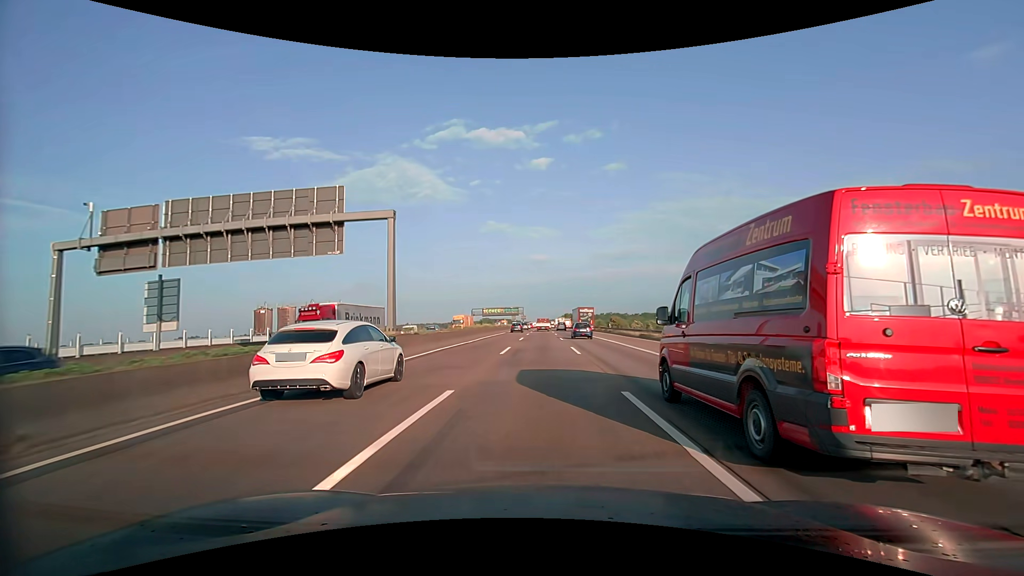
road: motorway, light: Day
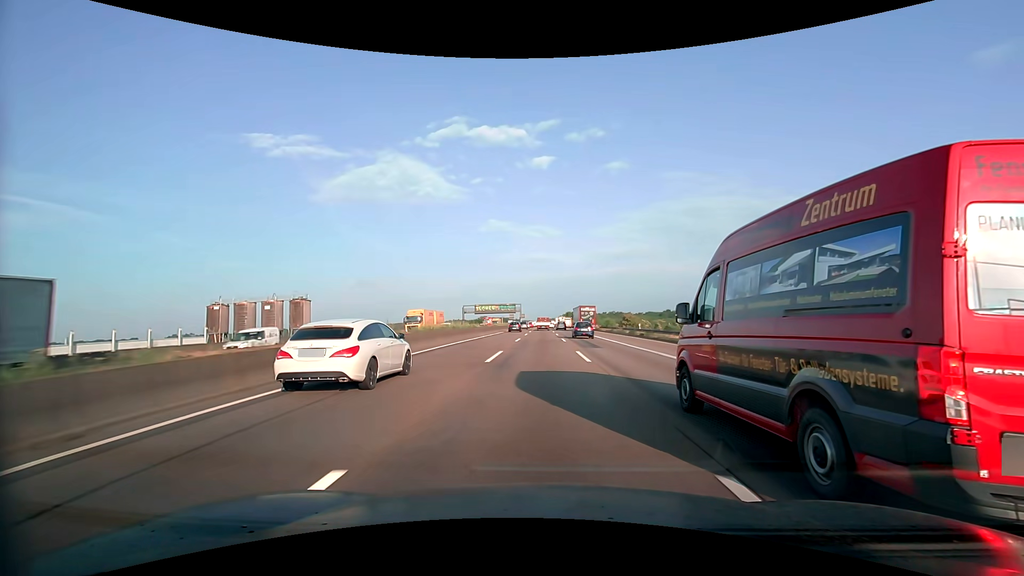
(0.0, +23.5) m; 0°
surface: asphalt
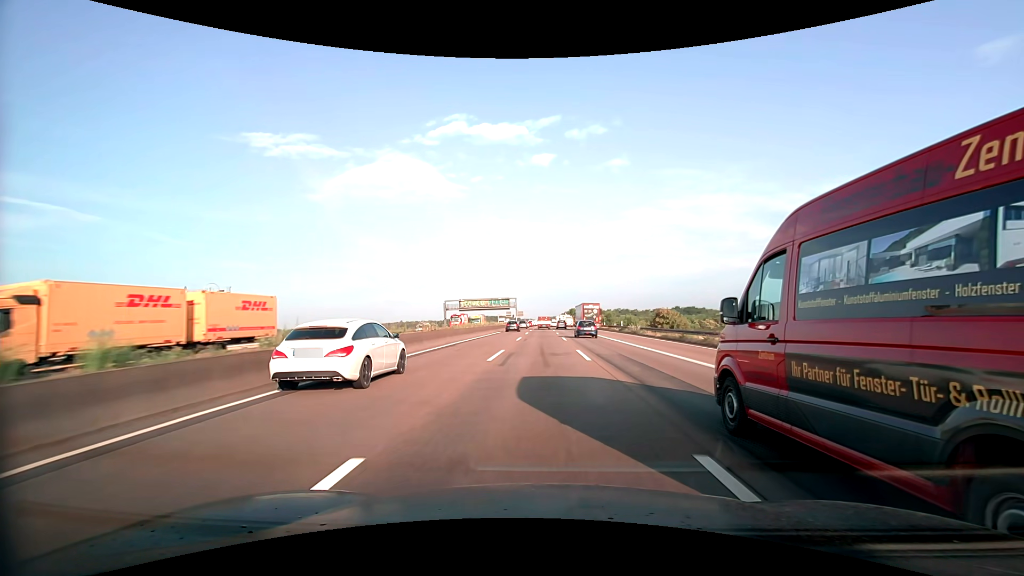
(0.0, +35.6) m; 0°
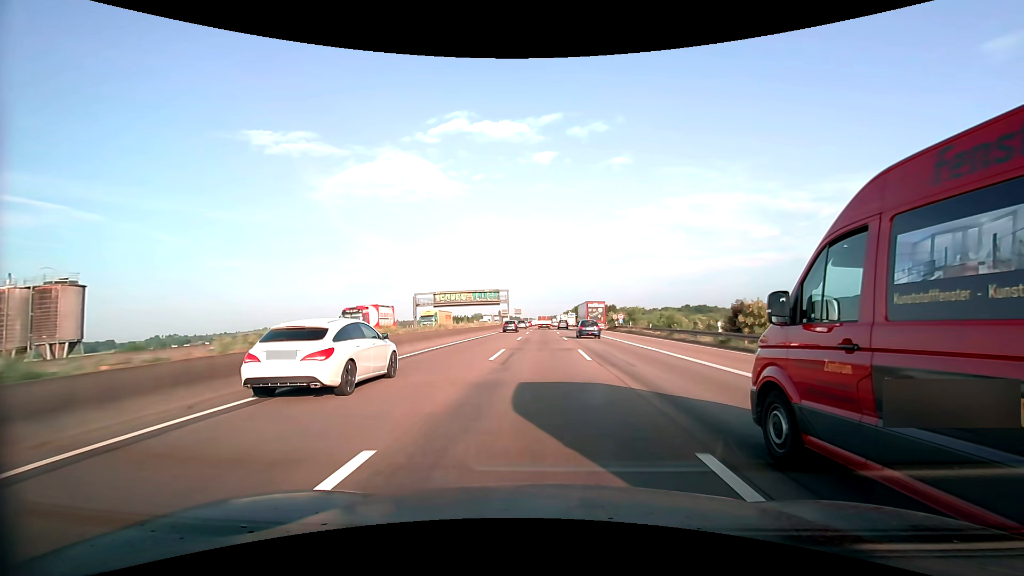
(0.0, +35.8) m; 0°
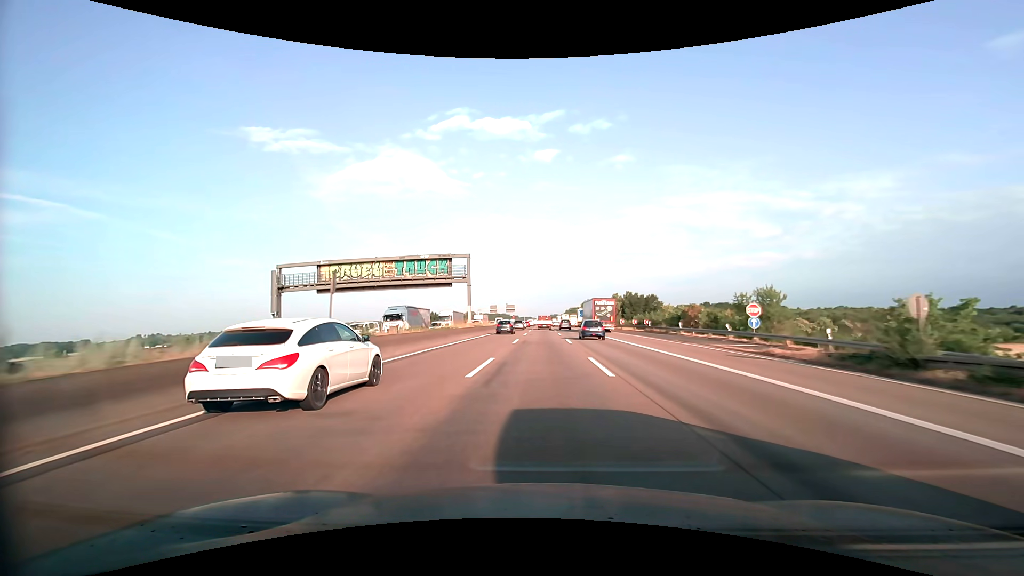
(0.0, +59.4) m; 0°
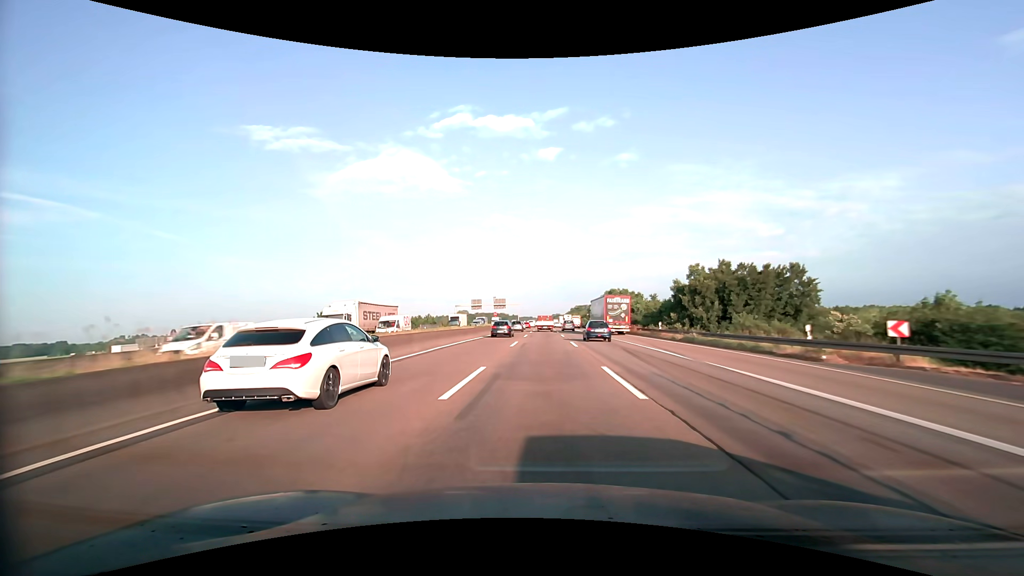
(-0.2, +57.2) m; 0°
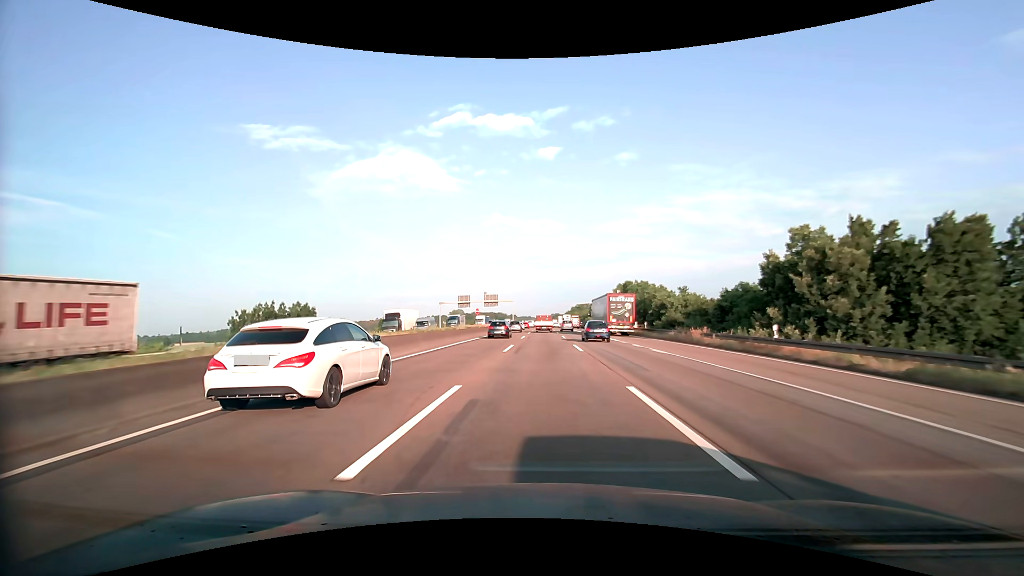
(0.0, +22.2) m; 0°
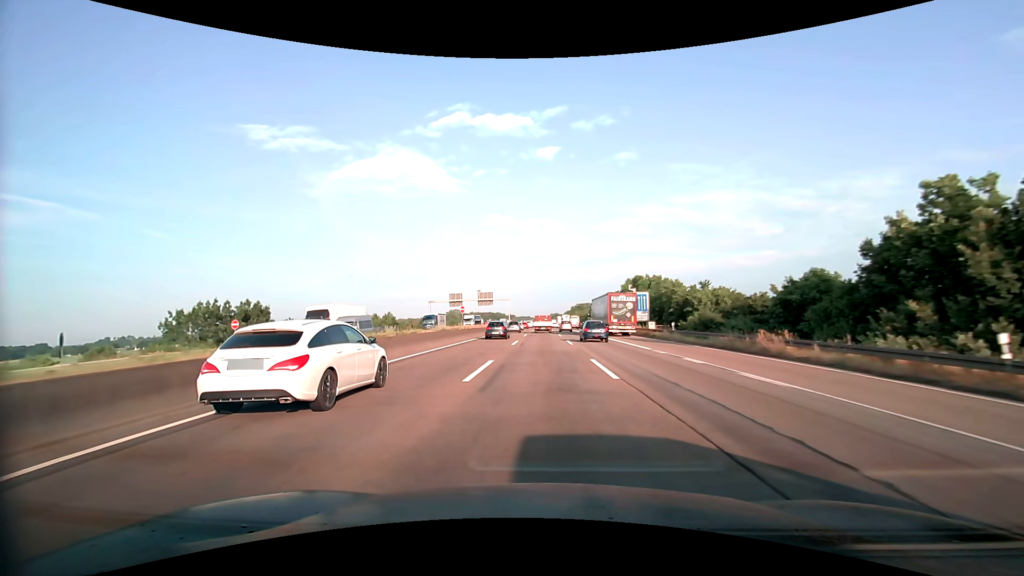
(0.0, +11.0) m; 0°
(0, +10) (0, +20) (0, +30) (0, +40) (0, +50) (0, +60) (0, +70) (0, +80) (0, +90) (0, +100) m
